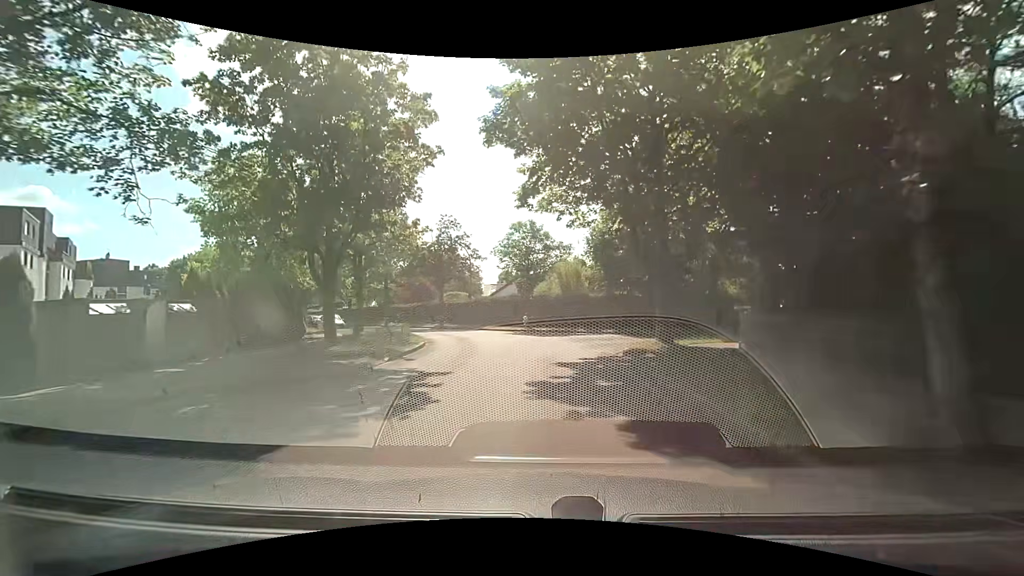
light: Day
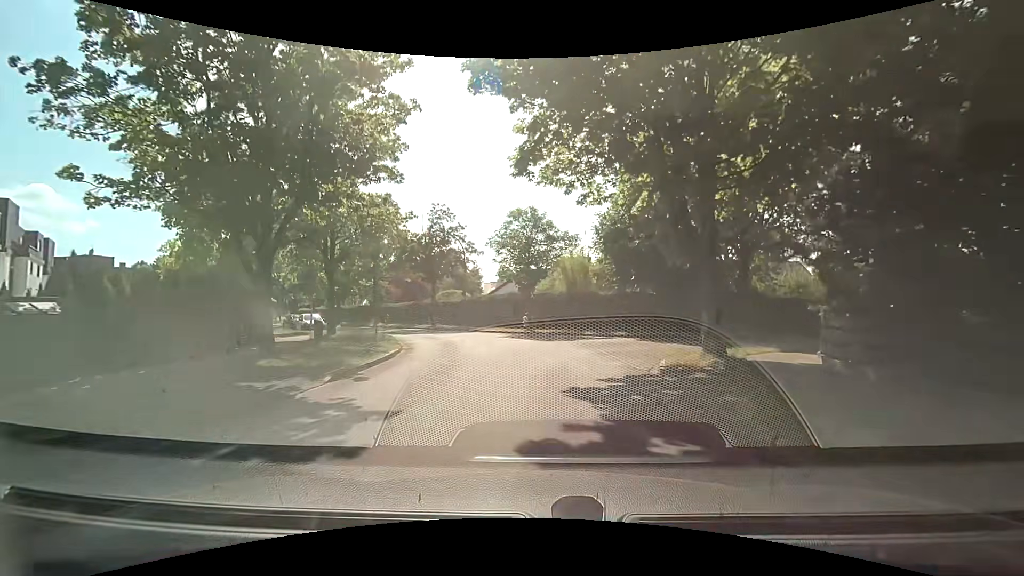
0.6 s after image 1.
(+0.1, +4.2) m; +1°
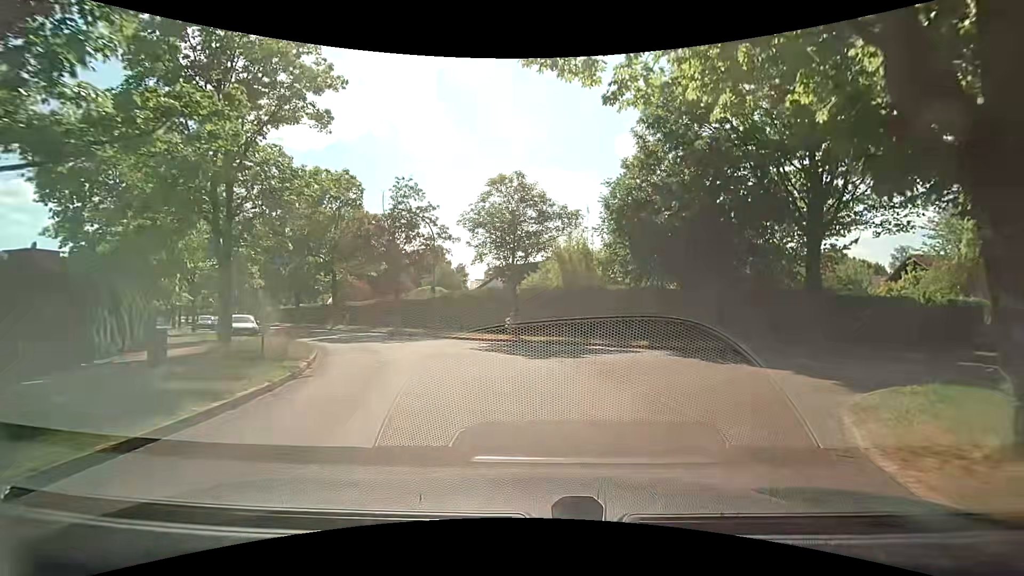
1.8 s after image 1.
(0.0, +7.4) m; +2°
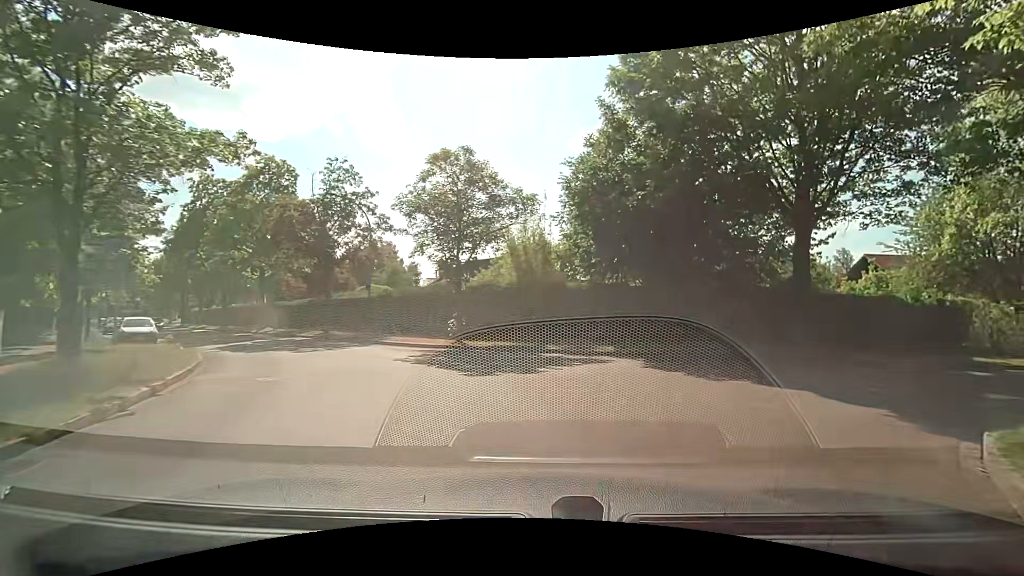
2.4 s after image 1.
(0.0, +3.3) m; +3°
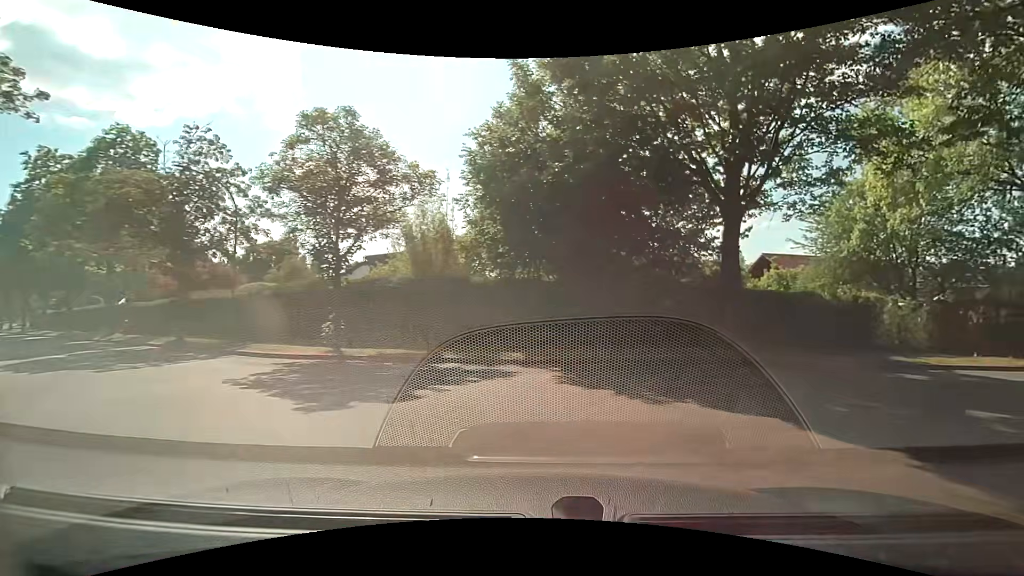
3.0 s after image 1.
(+0.3, +3.1) m; +10°
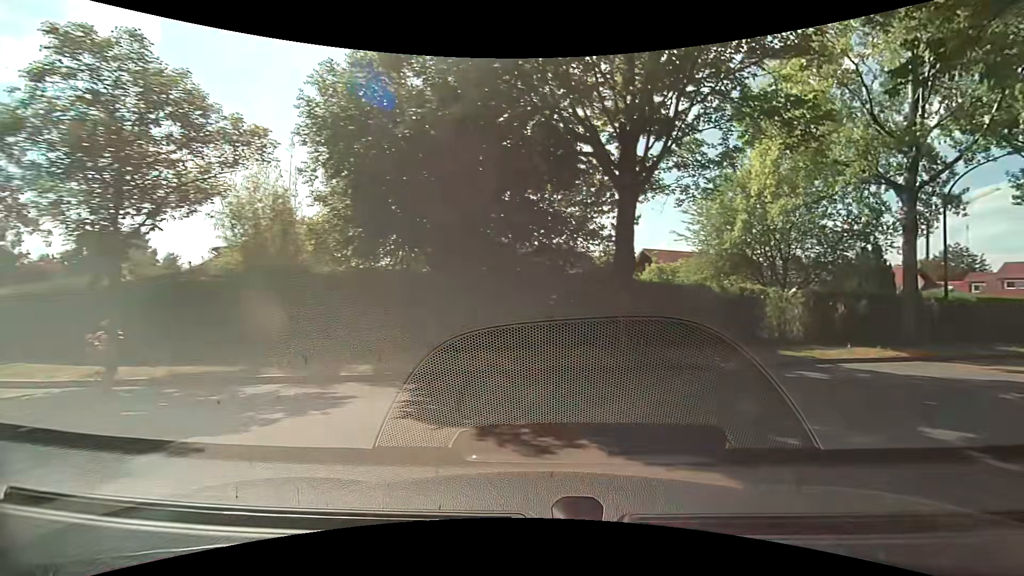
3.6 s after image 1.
(+0.3, +3.0) m; +13°
